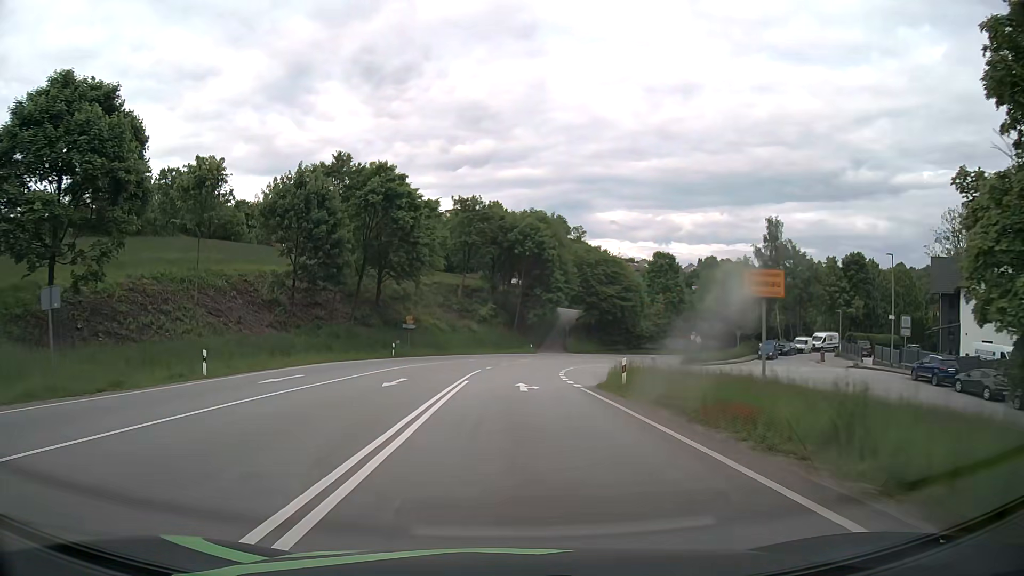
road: primary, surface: asphalt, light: Day
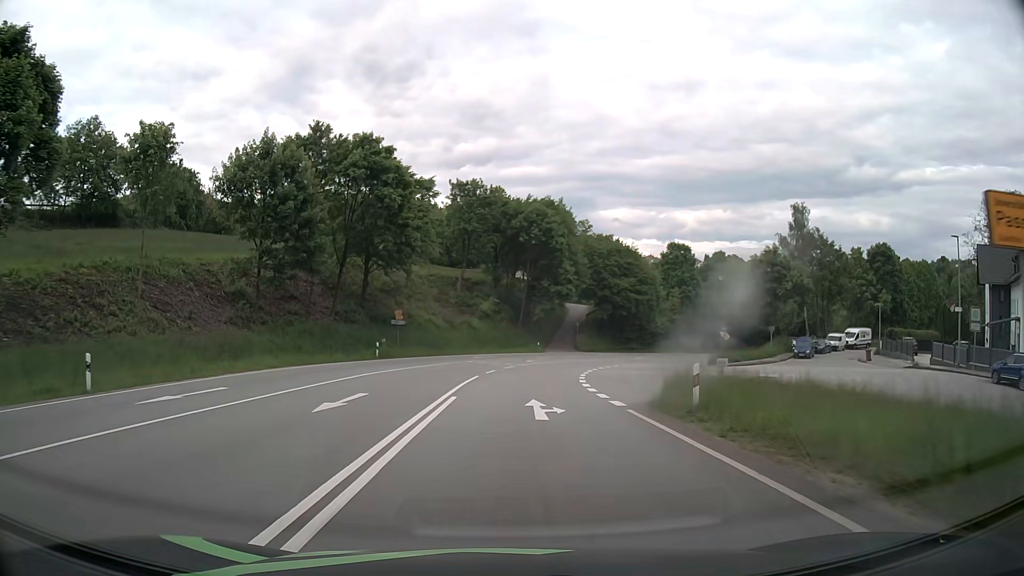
(0.0, +8.0) m; -1°
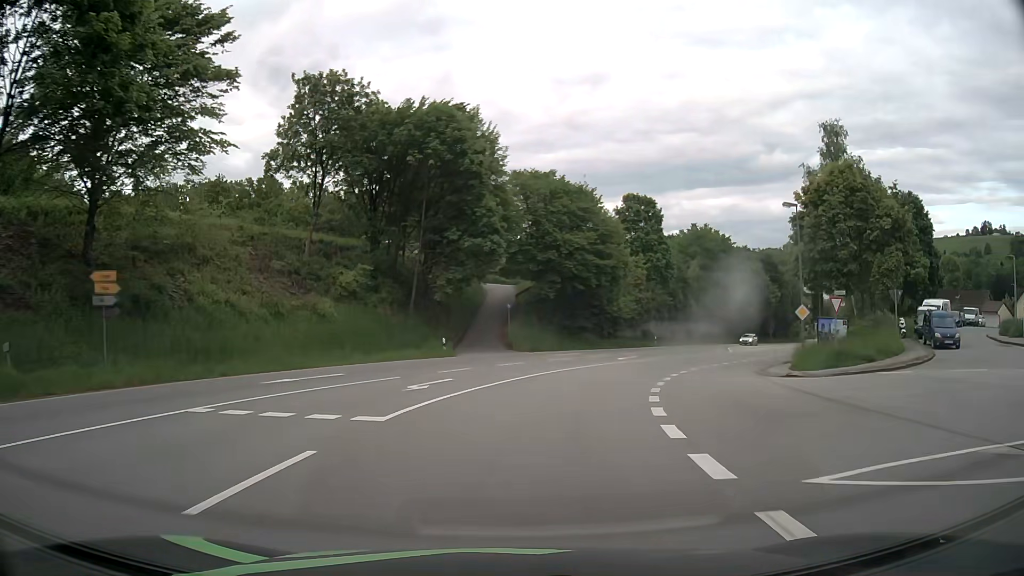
(+1.5, +31.8) m; +7°
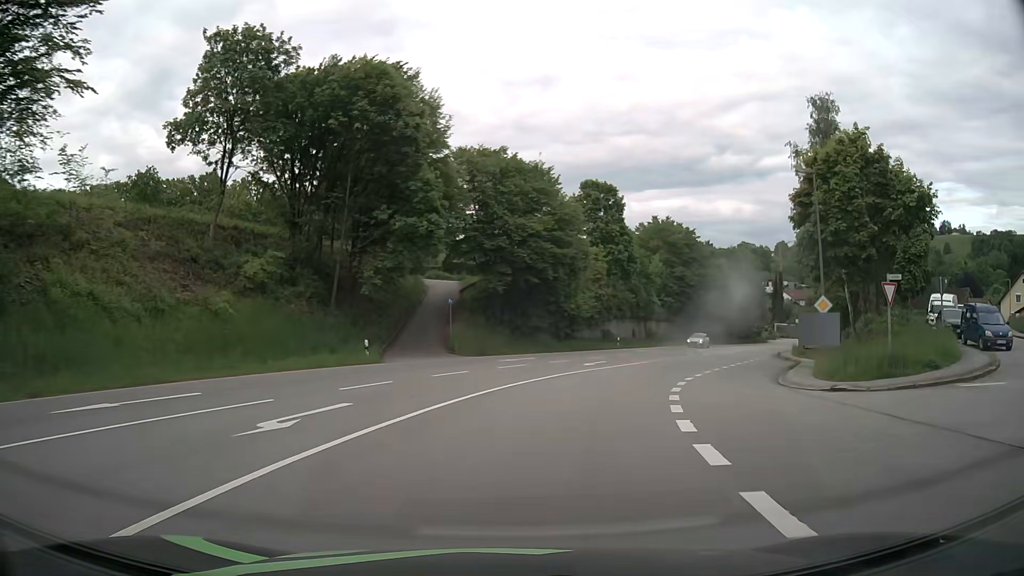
(+0.3, +7.8) m; +4°
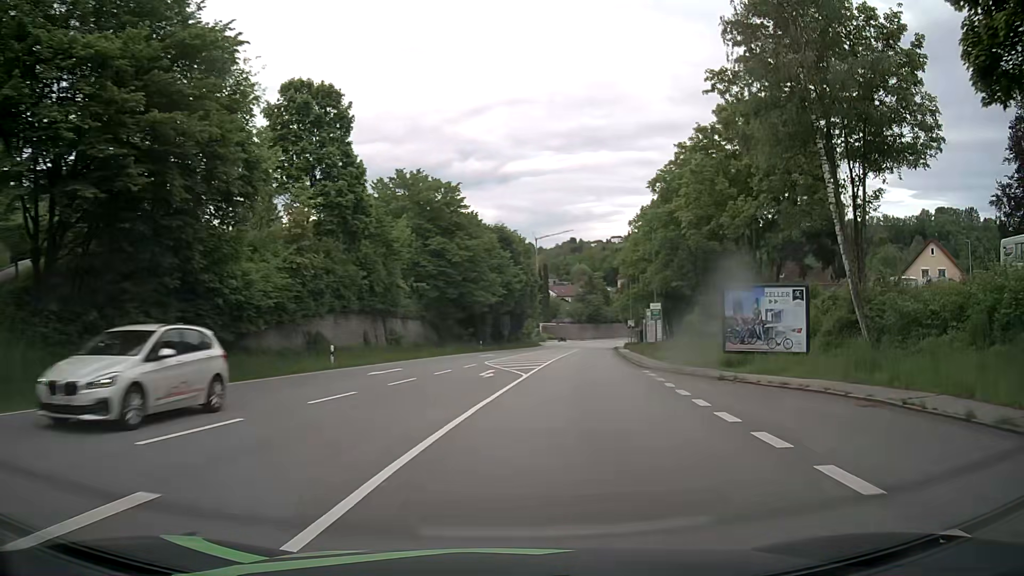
(+5.6, +30.1) m; +22°
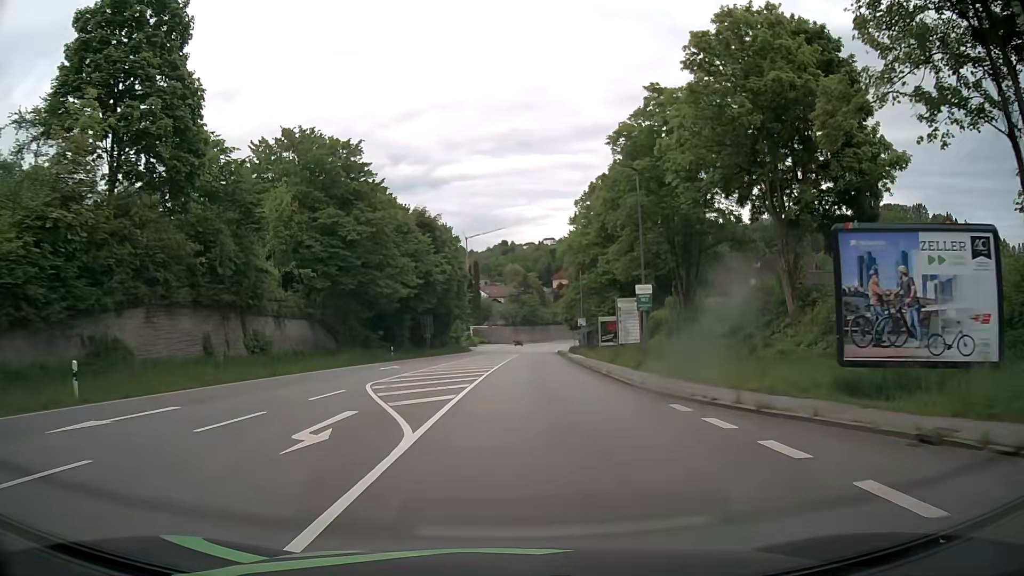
(+1.1, +15.4) m; +6°
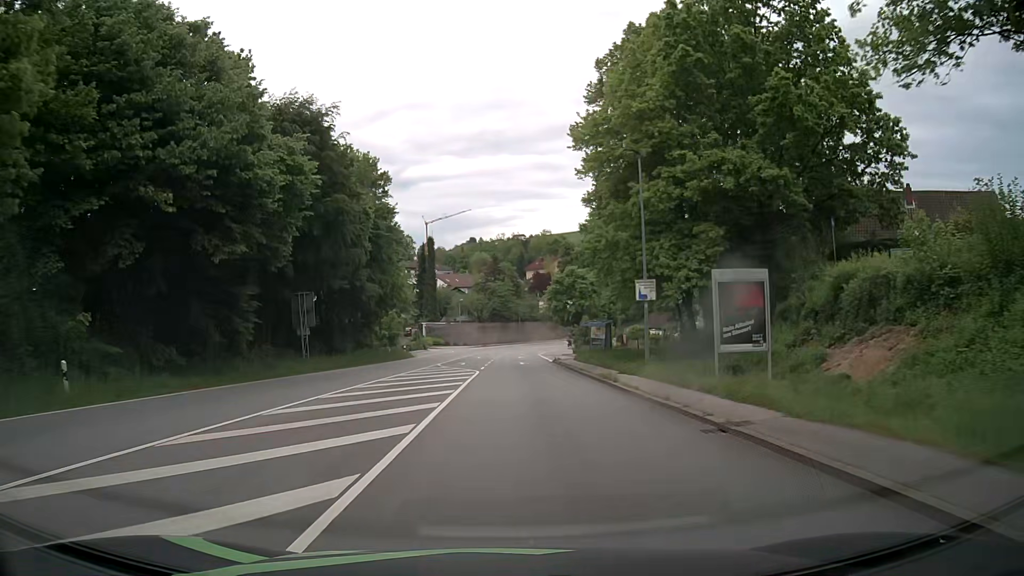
(+0.9, +39.2) m; +3°
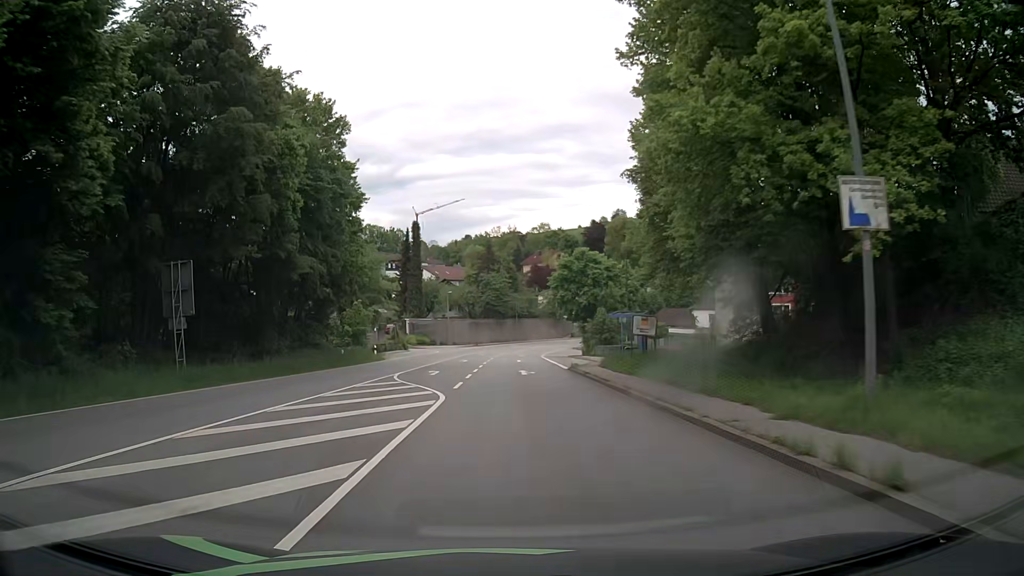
(+0.1, +15.8) m; +1°
(0, +10) (0, +20) (0, +30) (0, +40) (0, +50) (+1, +60) (+1, +70) (+2, +80) (+3, +90) (+5, +100) m
